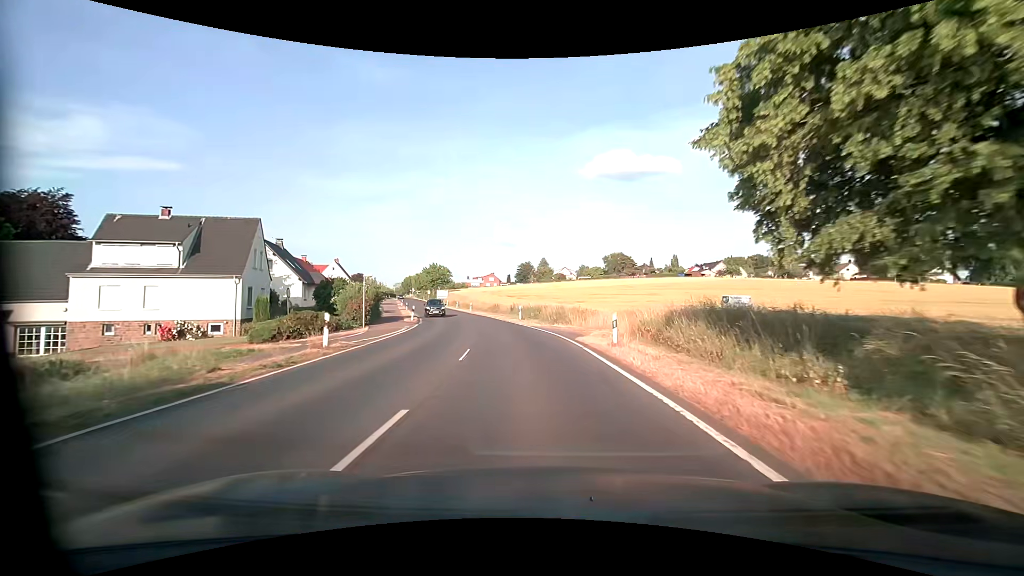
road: primary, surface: asphalt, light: Day
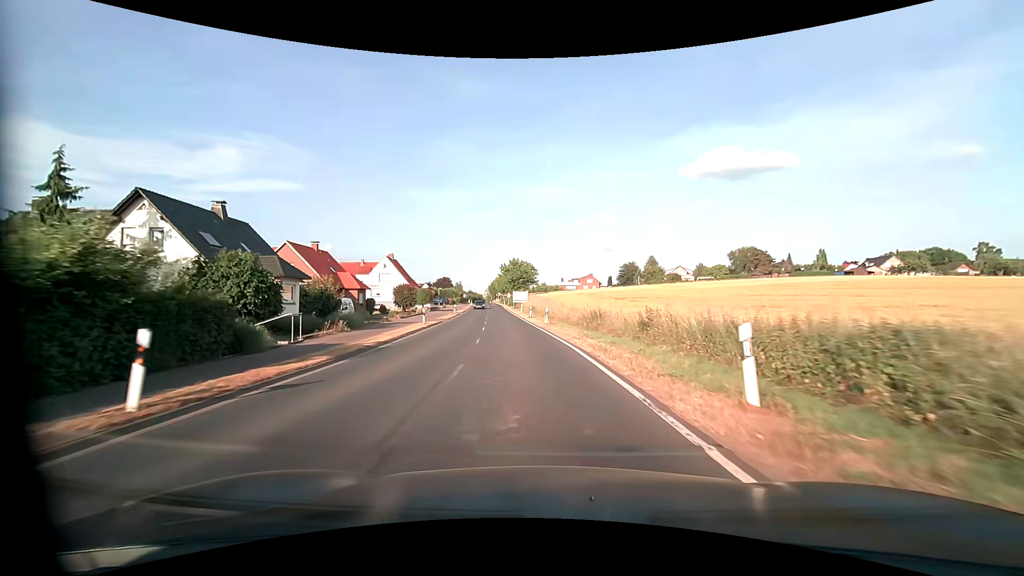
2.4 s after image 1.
(-2.7, +30.8) m; -11°
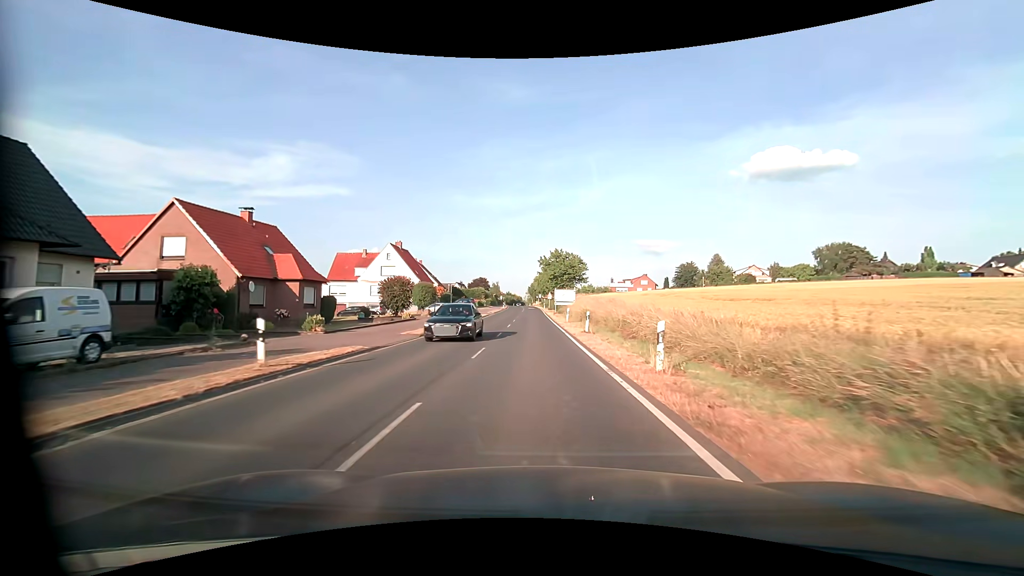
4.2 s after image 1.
(-1.3, +22.7) m; -5°
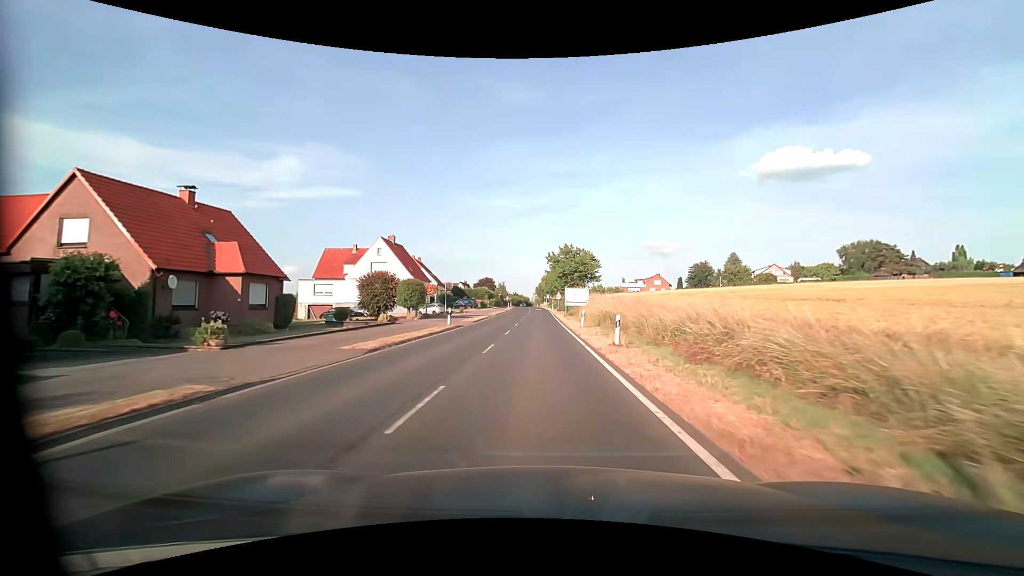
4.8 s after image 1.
(-0.1, +7.5) m; -1°
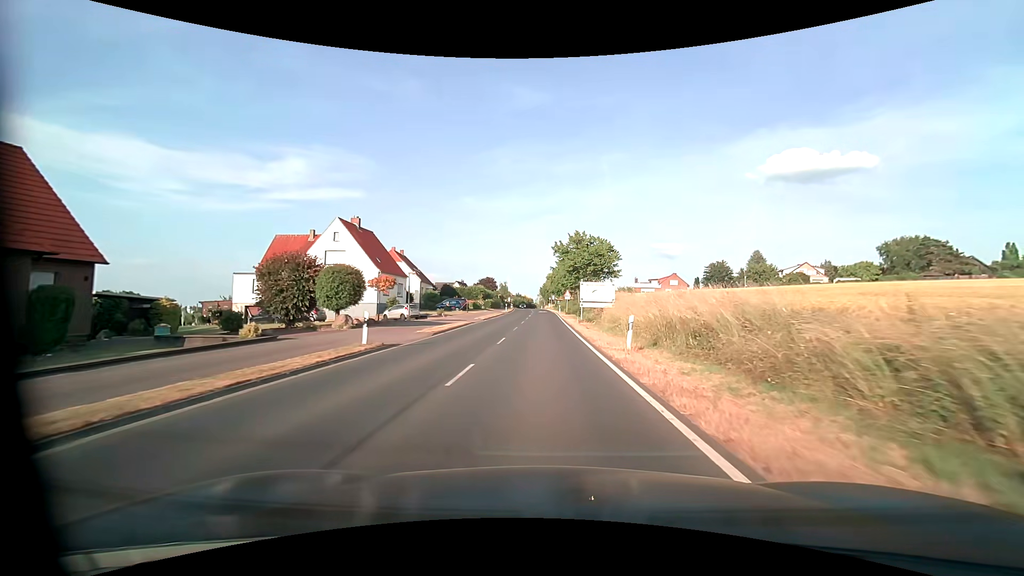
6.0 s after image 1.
(-0.1, +15.0) m; -1°
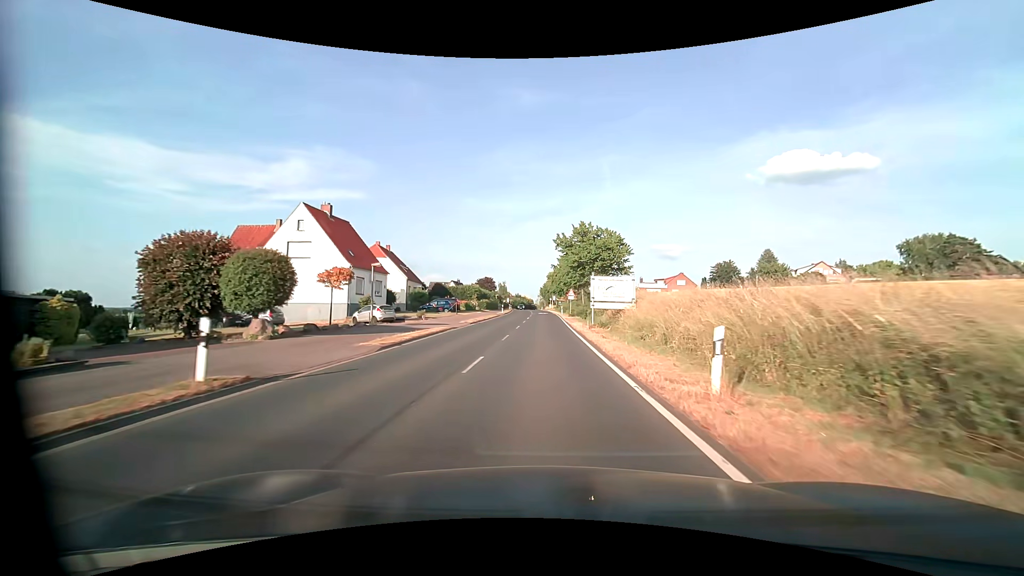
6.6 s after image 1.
(0.0, +7.5) m; 0°
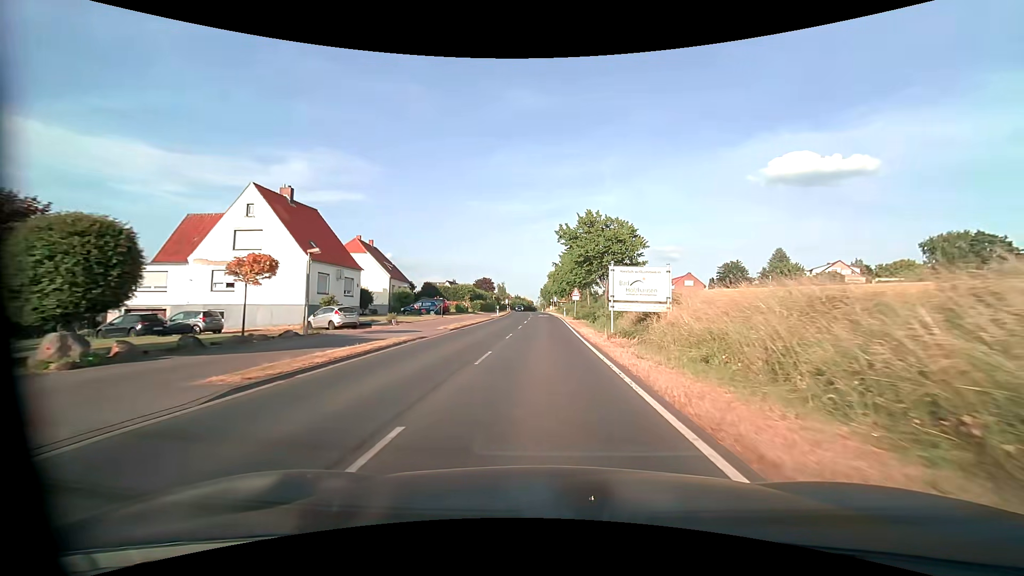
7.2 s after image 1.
(0.0, +7.4) m; 0°
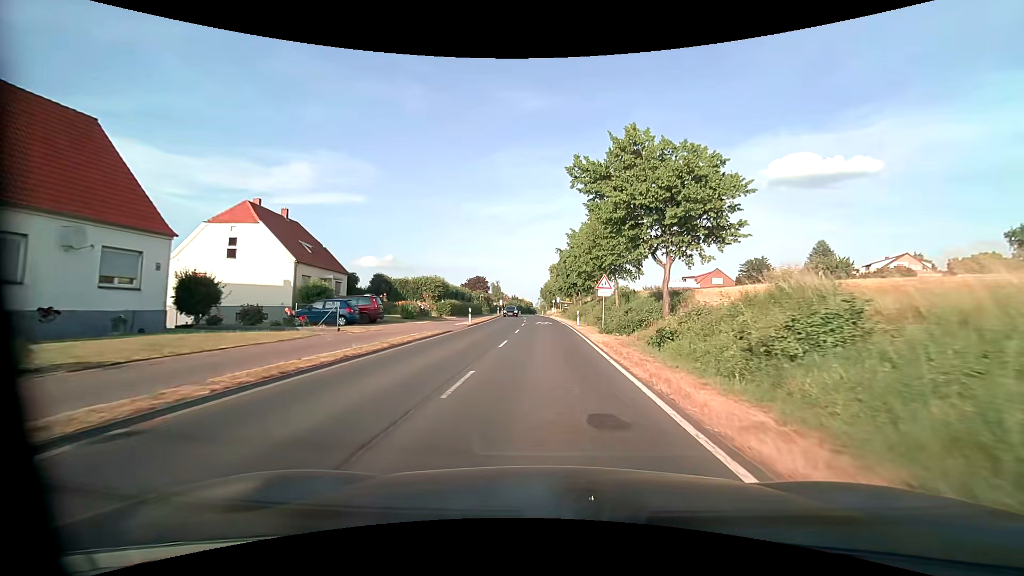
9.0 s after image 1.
(-0.1, +22.3) m; 0°
(0, +10) (0, +20) (0, +30) (0, +40) (0, +50) (-1, +60) (-1, +70) (-2, +80) (-2, +90) (-3, +100) m
